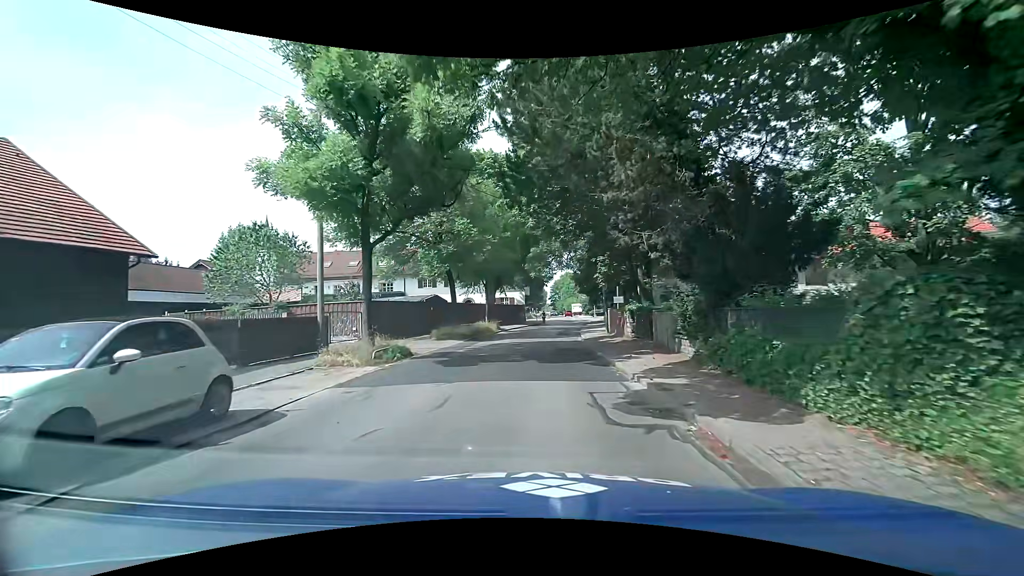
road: tertiary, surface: asphalt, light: Day
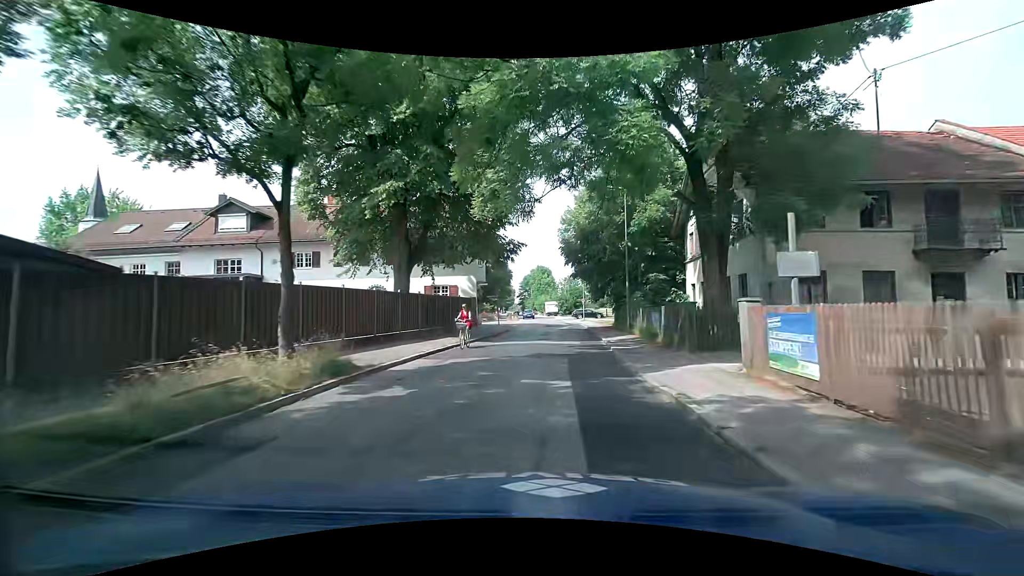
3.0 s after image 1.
(+0.3, +28.0) m; +4°
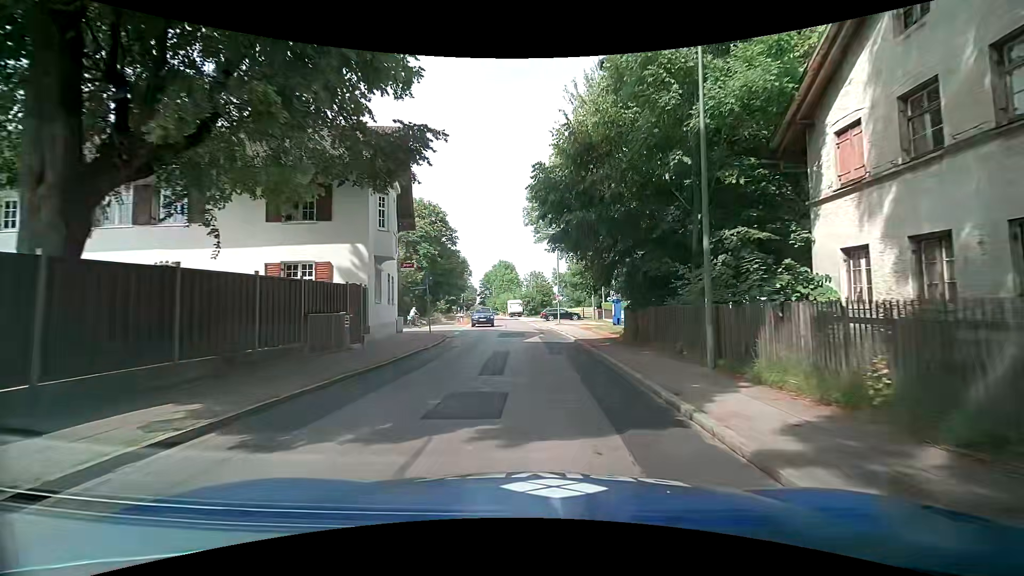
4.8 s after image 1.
(+0.3, +17.5) m; +3°
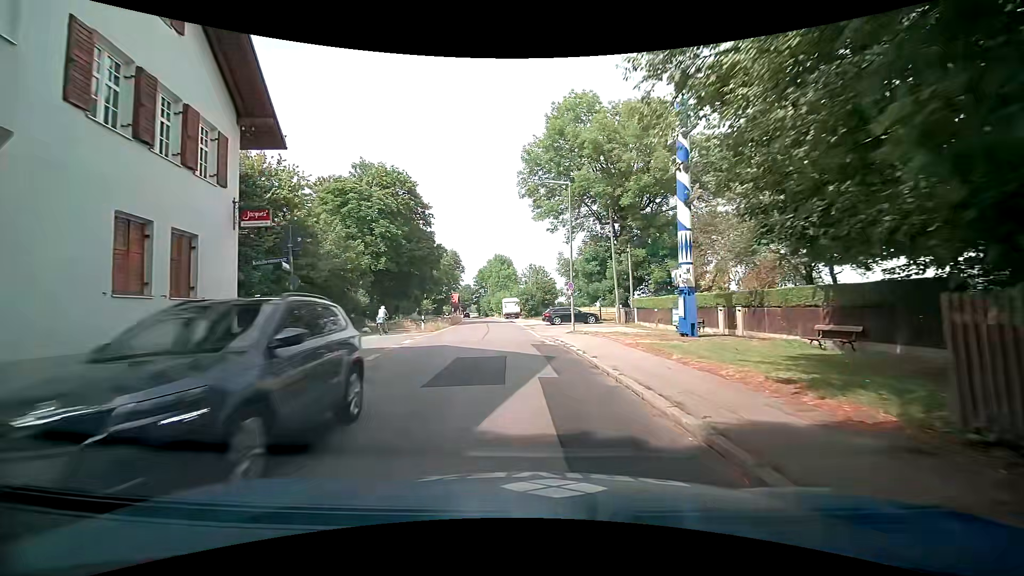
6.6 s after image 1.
(+0.2, +17.0) m; +1°
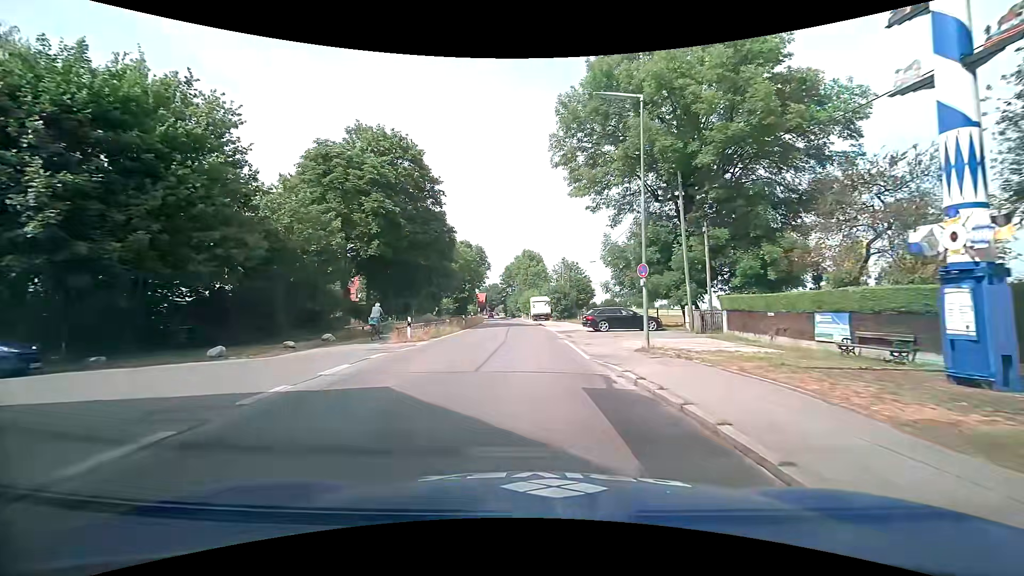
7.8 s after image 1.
(-0.4, +10.9) m; -6°
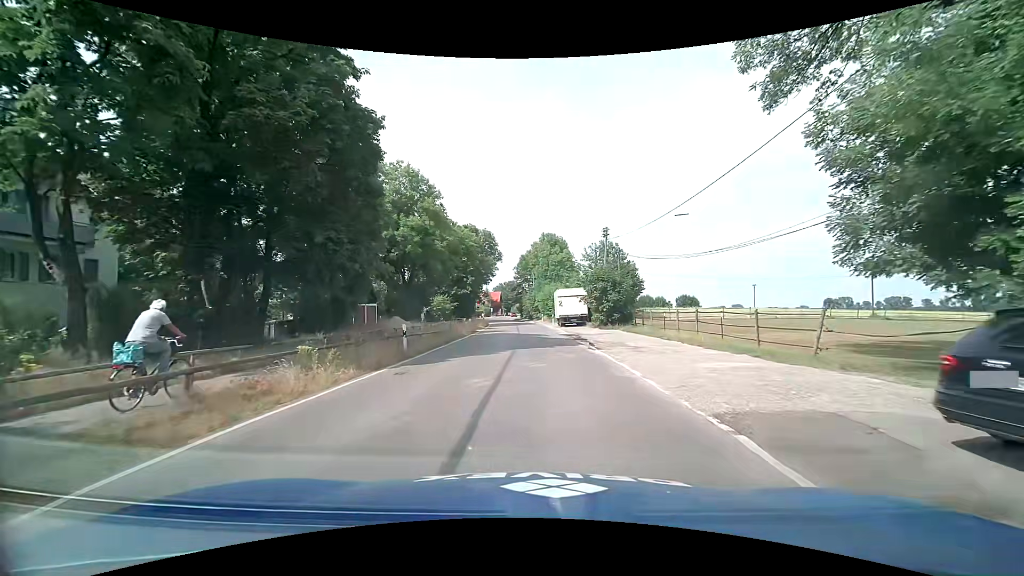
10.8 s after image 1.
(+0.1, +25.5) m; -1°
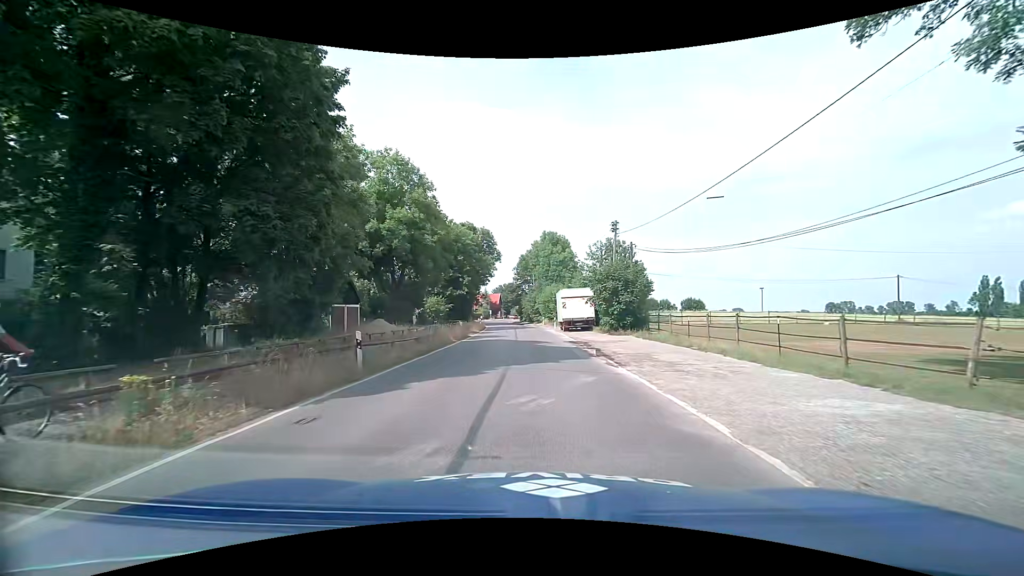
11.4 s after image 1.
(0.0, +4.9) m; +1°
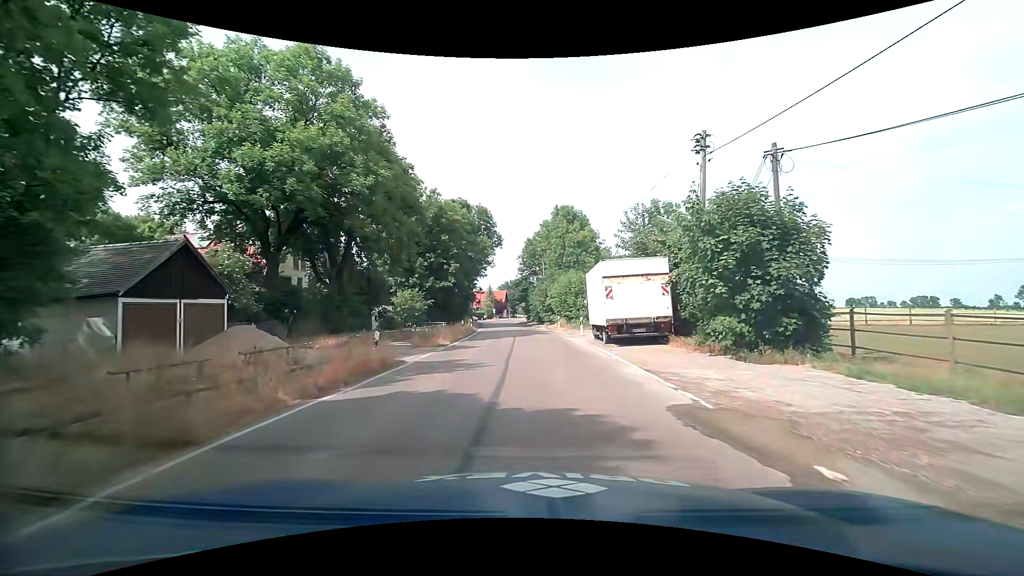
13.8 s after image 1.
(-0.1, +20.0) m; -1°
(0, +10) (0, +20) (-1, +30) (-1, +40) (-2, +50) (-2, +60) (-3, +70) (-4, +80) (-5, +90) (-6, +100) m
